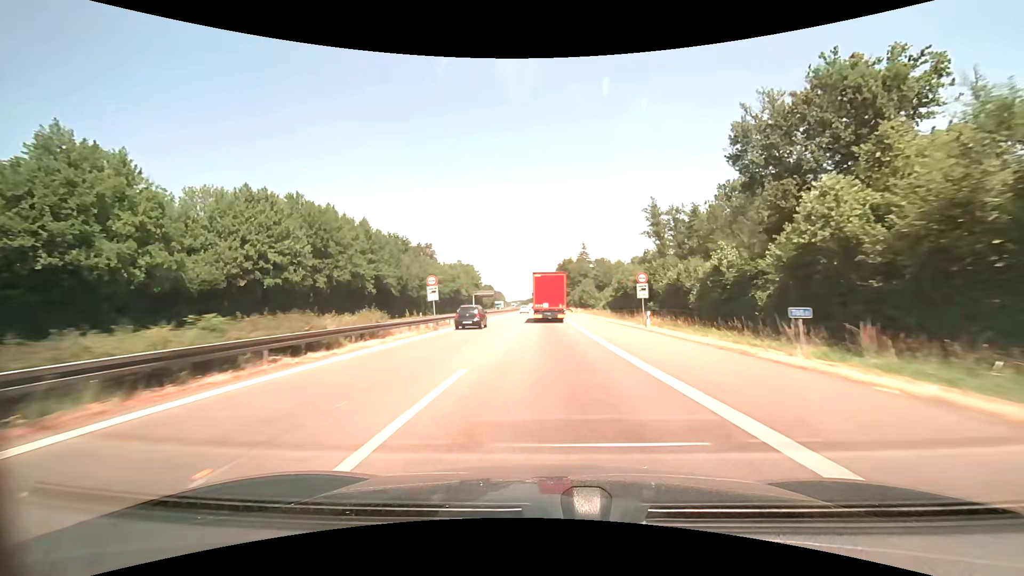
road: motorway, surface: asphalt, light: Day
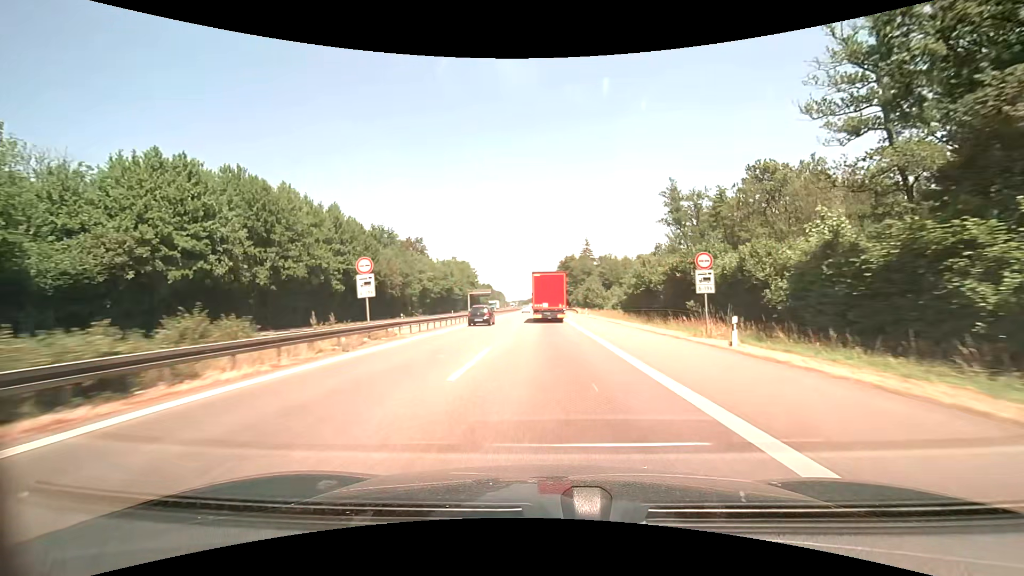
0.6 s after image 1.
(0.0, +13.4) m; 0°
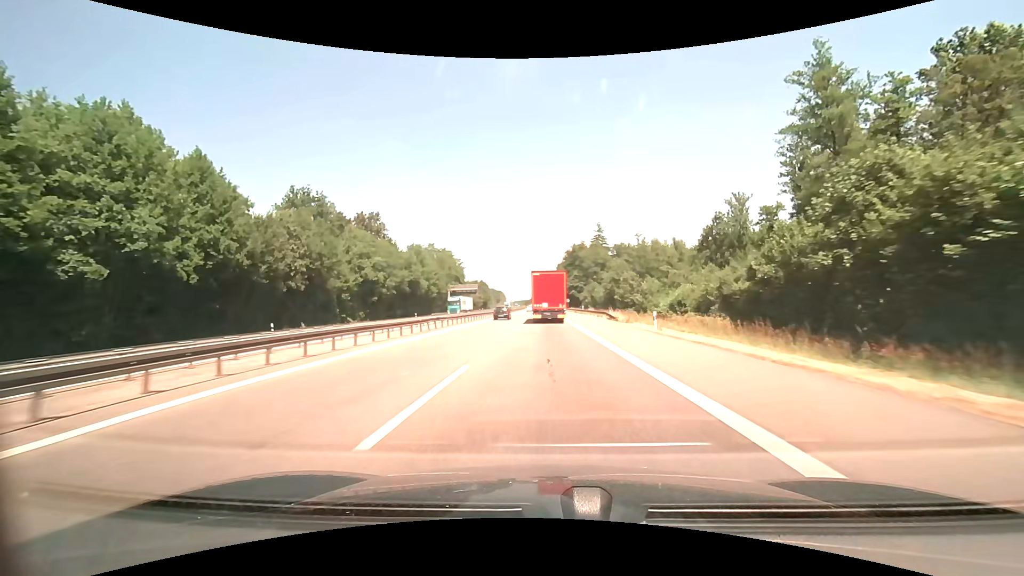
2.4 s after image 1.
(-0.2, +40.1) m; 0°
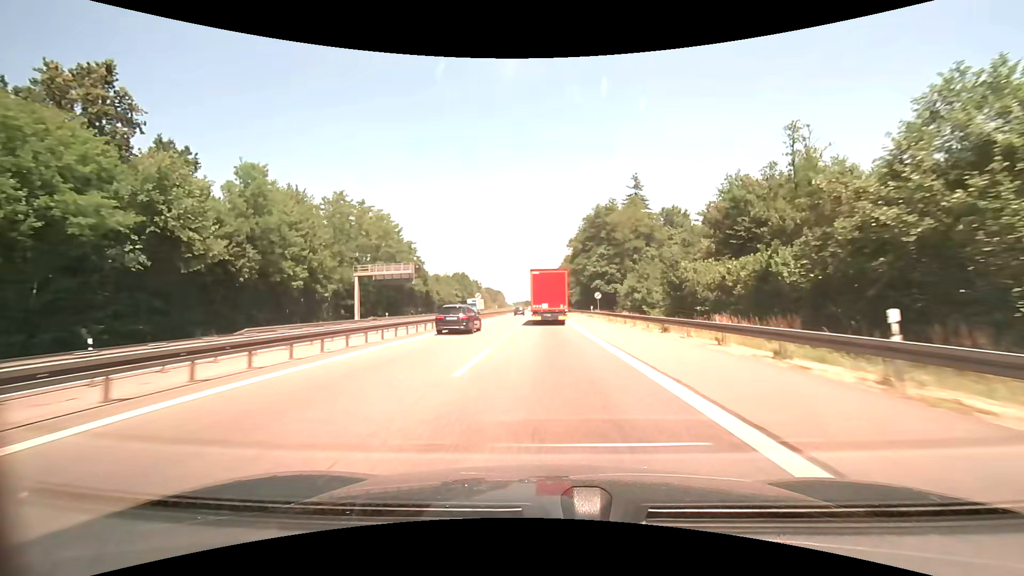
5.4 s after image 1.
(-0.3, +67.2) m; 0°
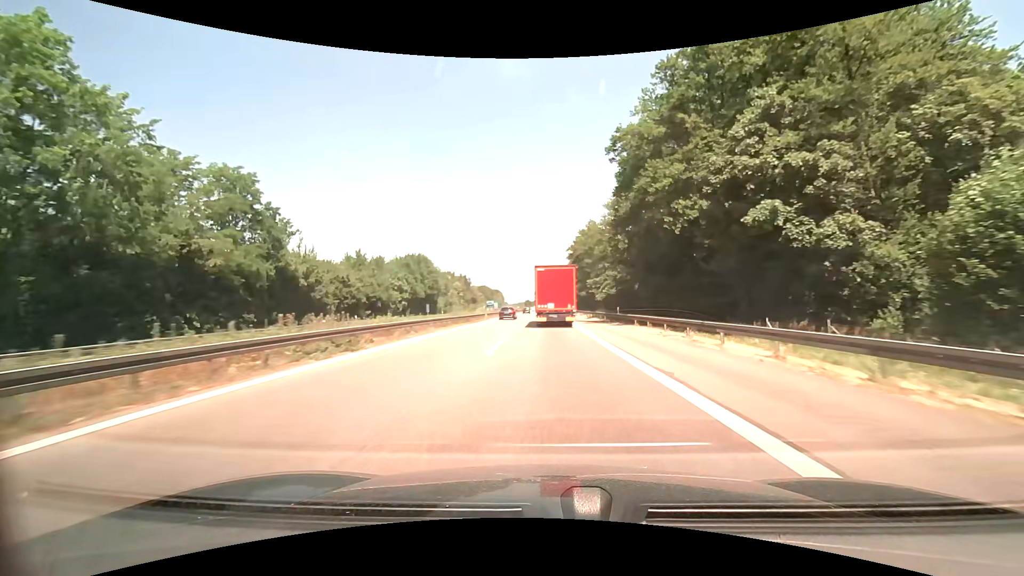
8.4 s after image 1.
(-0.4, +67.8) m; 0°
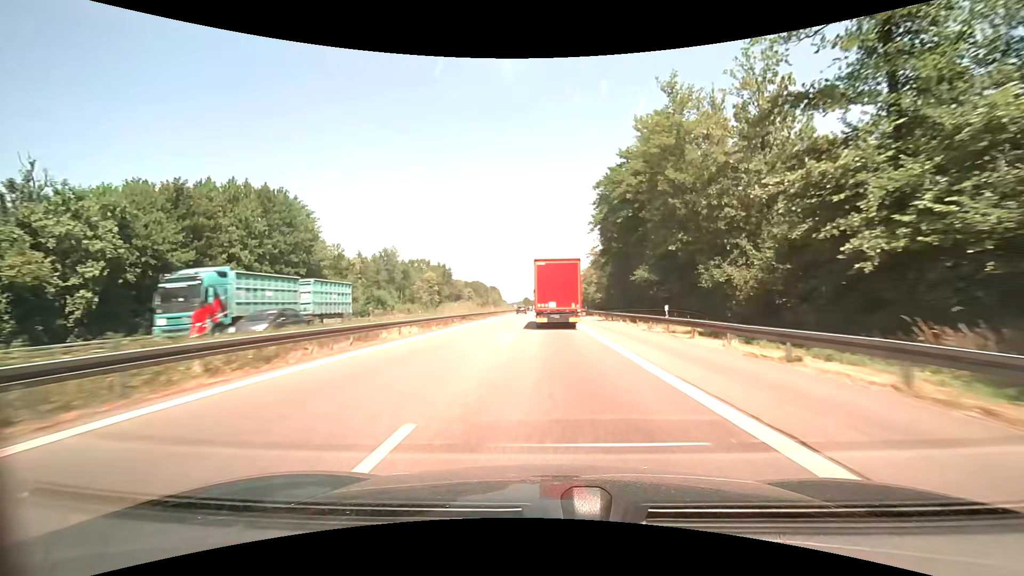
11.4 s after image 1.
(-0.3, +68.6) m; 0°
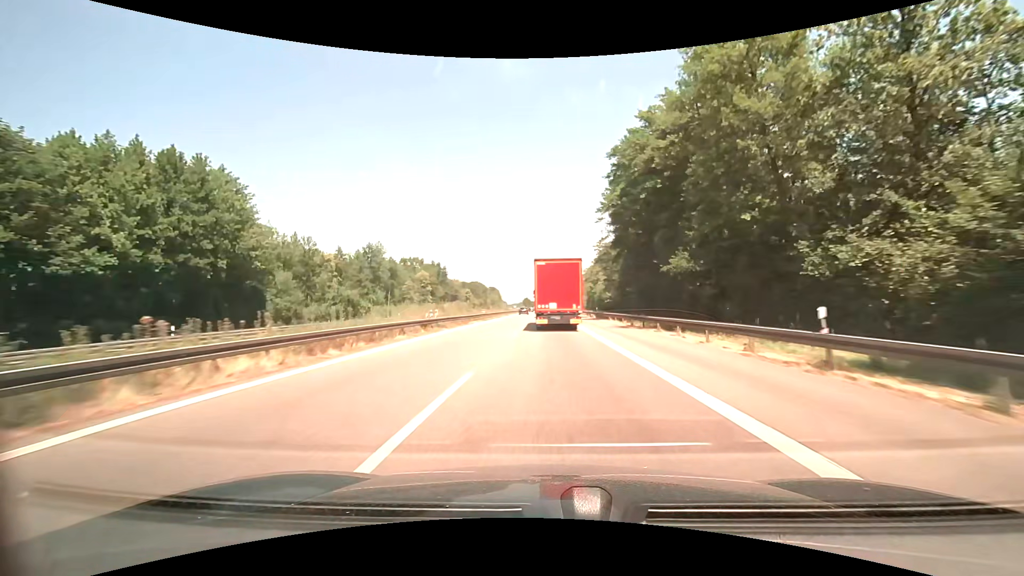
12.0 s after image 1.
(0.0, +13.7) m; 0°
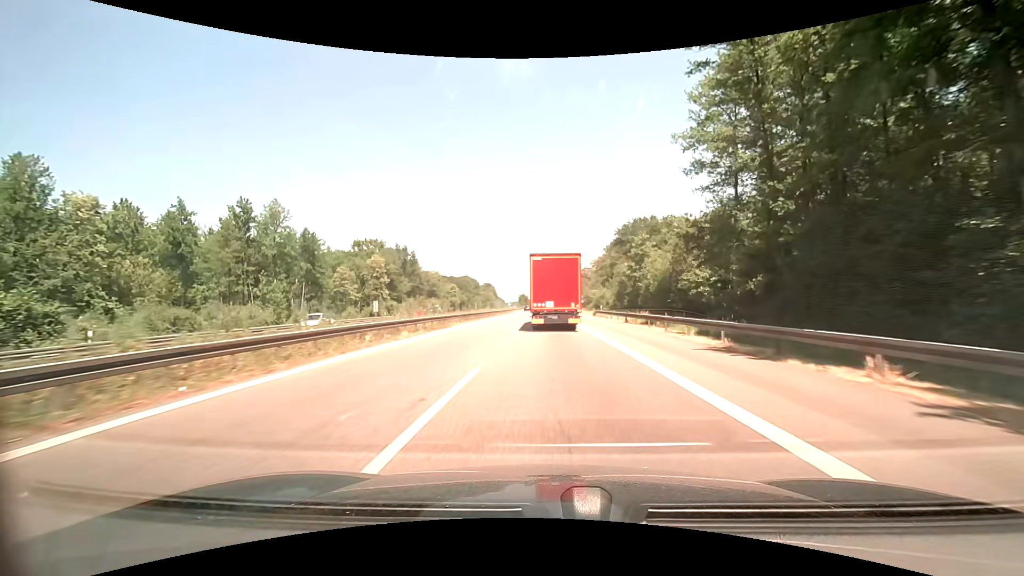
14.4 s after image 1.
(-0.1, +53.4) m; 0°
(0, +10) (0, +20) (0, +30) (0, +40) (0, +50) (-1, +60) (-1, +70) (-2, +80) (-2, +90) (-3, +100) m
